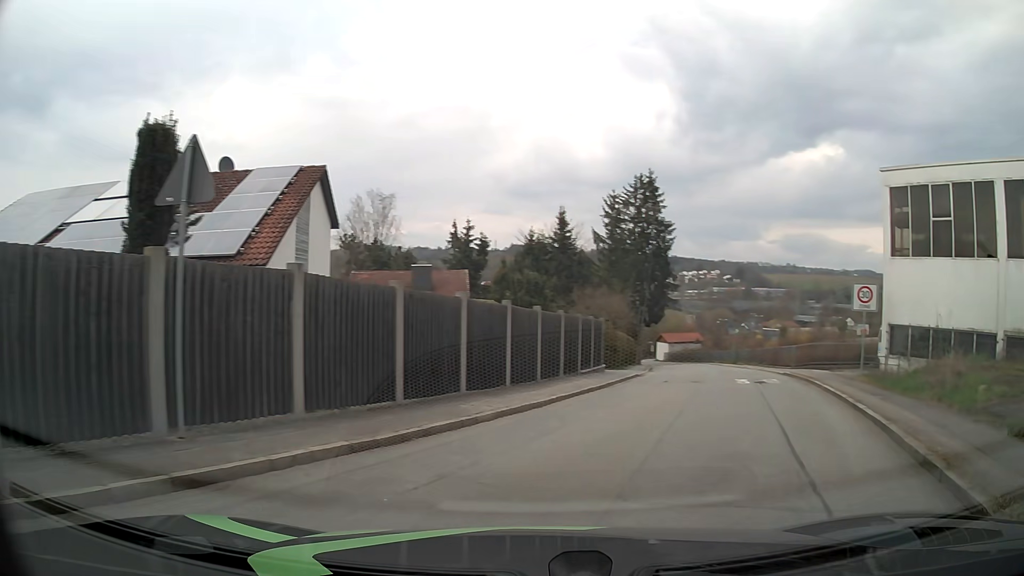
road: residential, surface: asphalt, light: Day
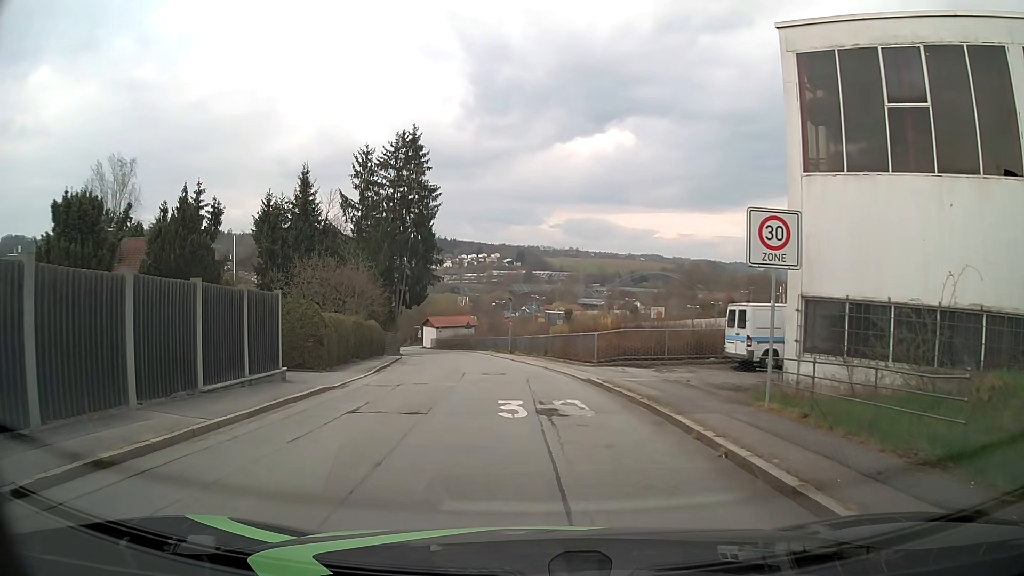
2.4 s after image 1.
(+3.4, +10.9) m; +19°
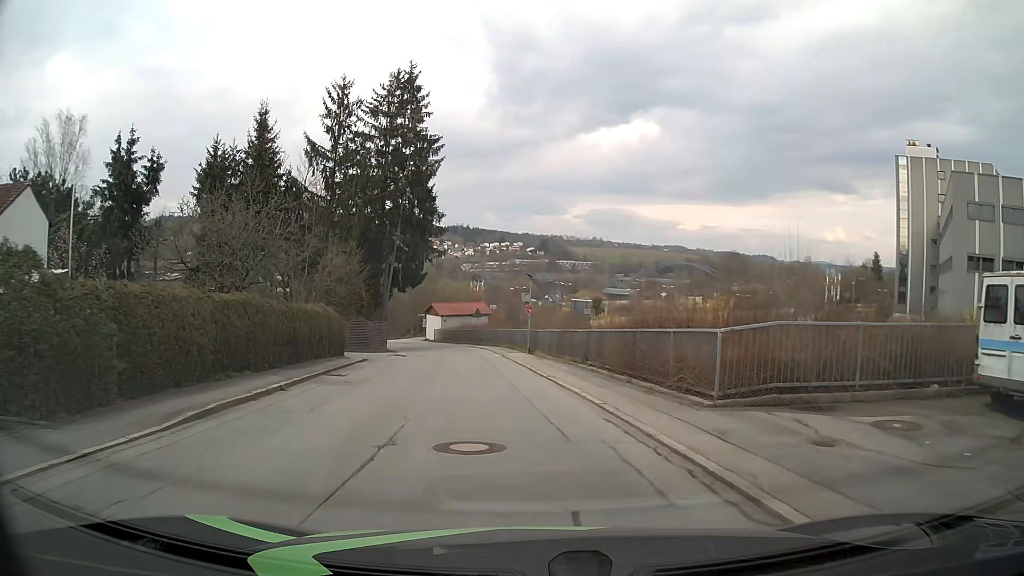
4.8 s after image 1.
(0.0, +14.0) m; -1°
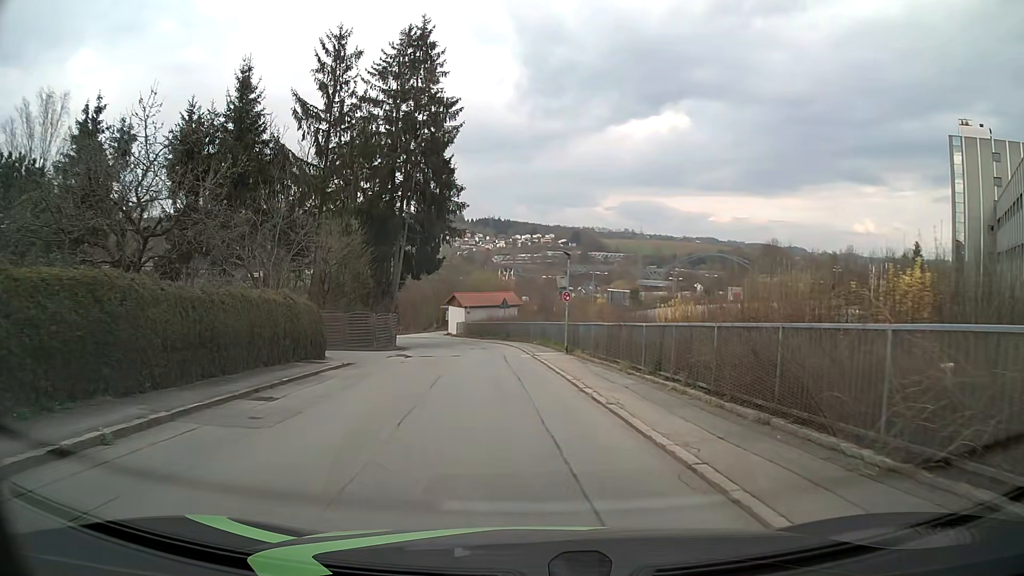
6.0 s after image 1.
(-0.2, +7.3) m; -3°
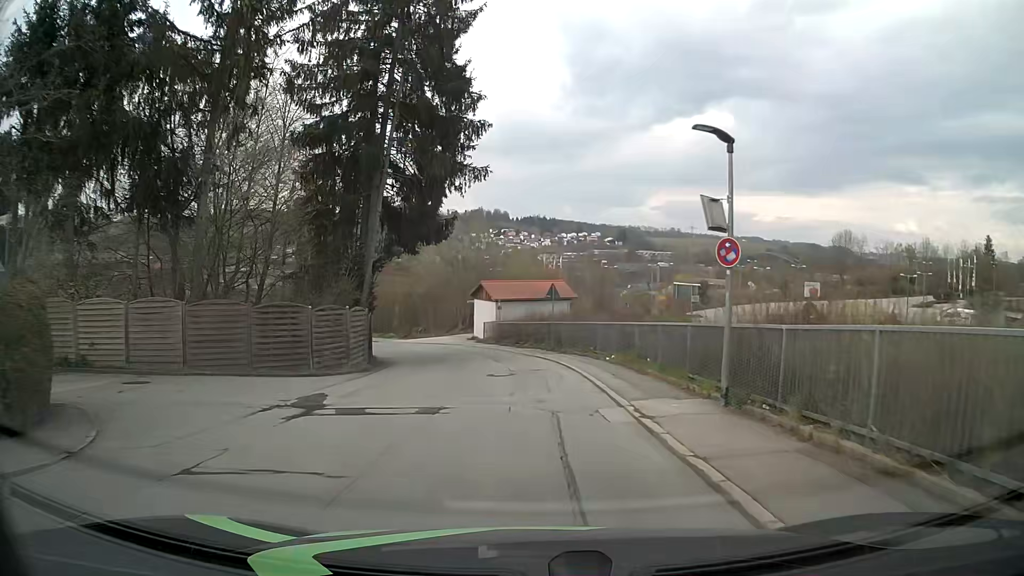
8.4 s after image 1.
(-0.7, +17.1) m; -4°
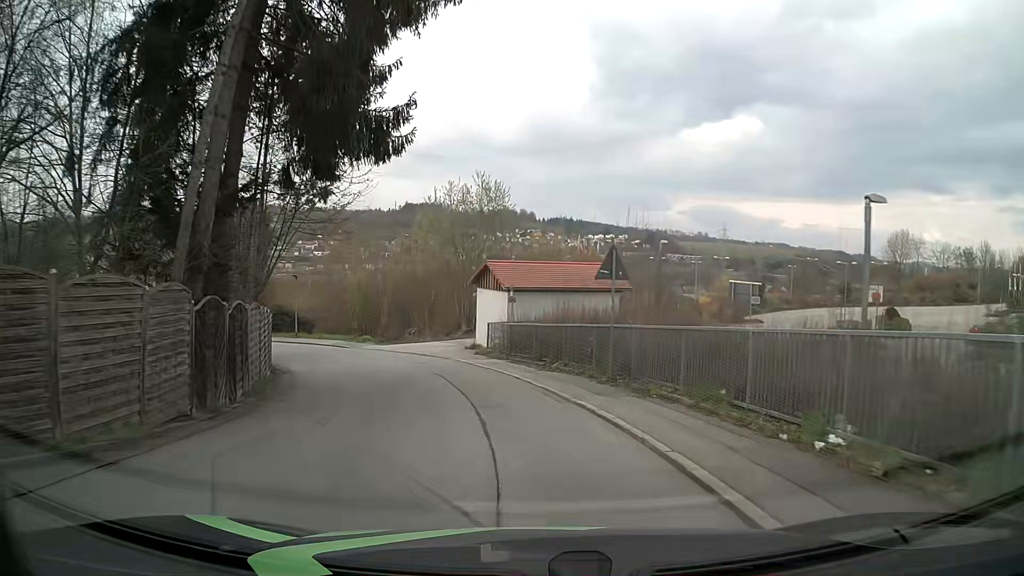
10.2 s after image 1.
(-0.2, +14.7) m; -2°
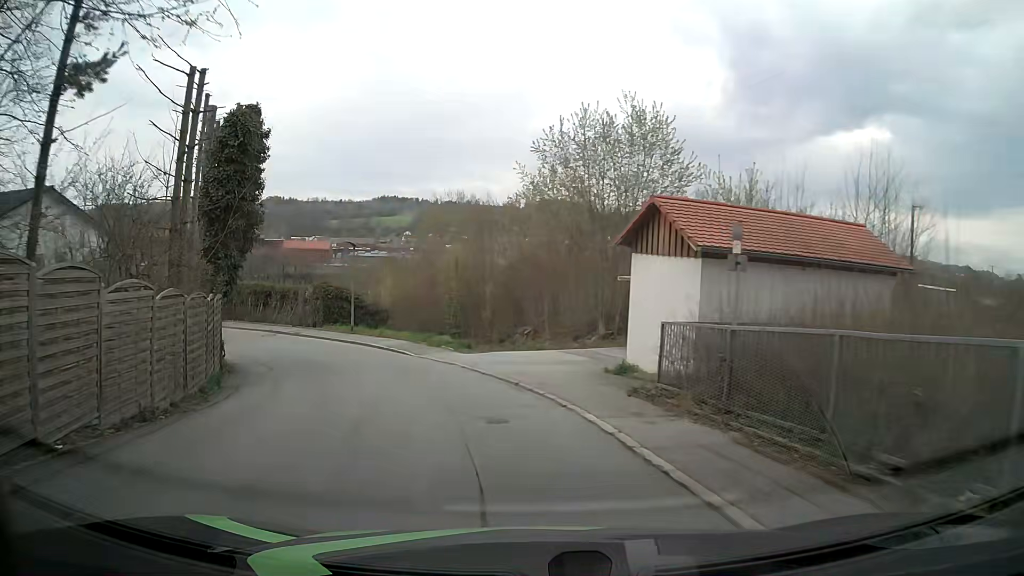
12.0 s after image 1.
(-1.3, +14.4) m; -11°
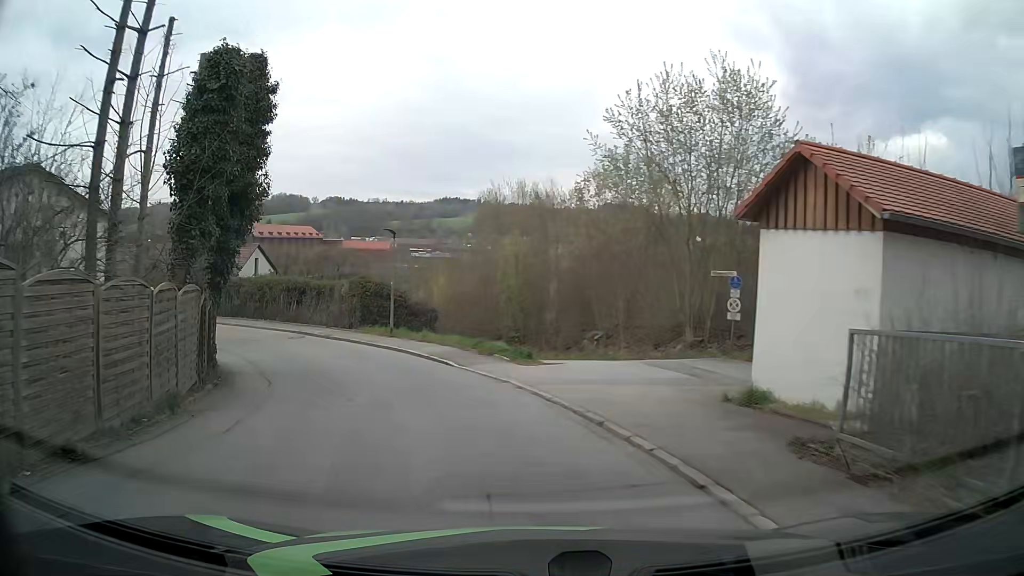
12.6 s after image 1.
(-0.2, +4.7) m; -6°
(-1, +10) (-4, +19) (-10, +28) (-17, +34) (-26, +40) (-35, +43) (-45, +44) (-55, +44) (-65, +42) (-75, +41) m
